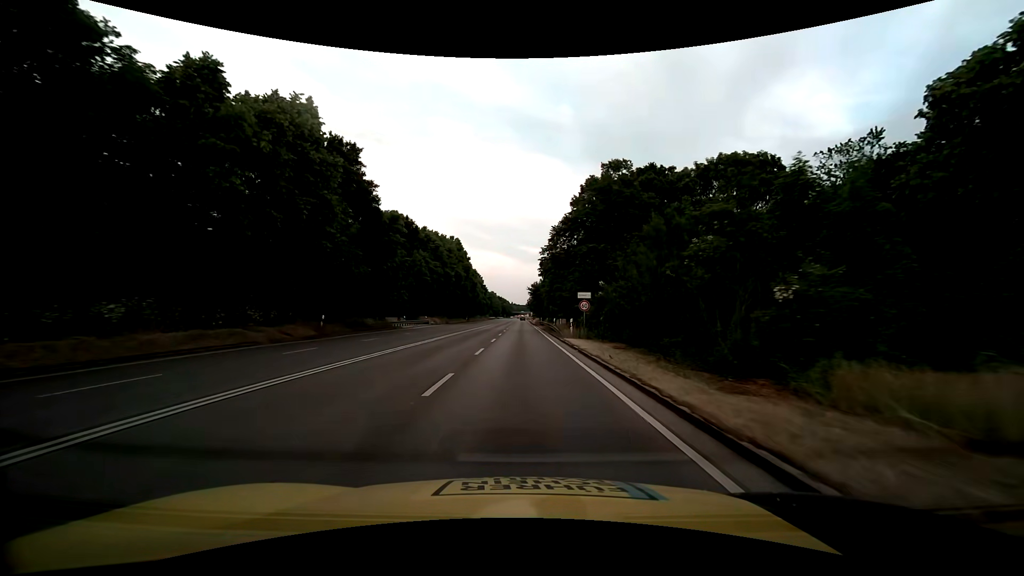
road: trunk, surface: asphalt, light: Day
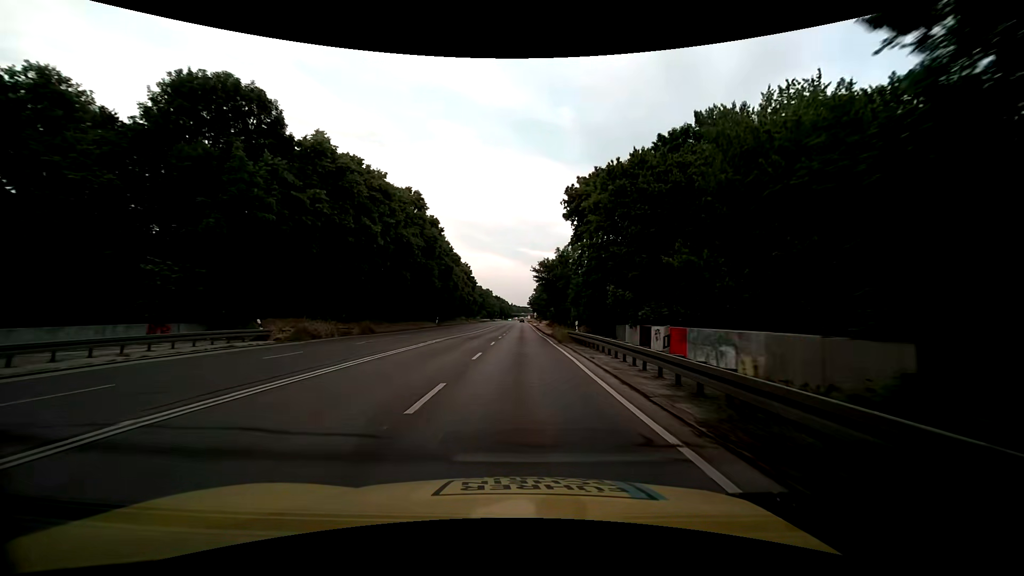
(-0.1, +47.3) m; 0°
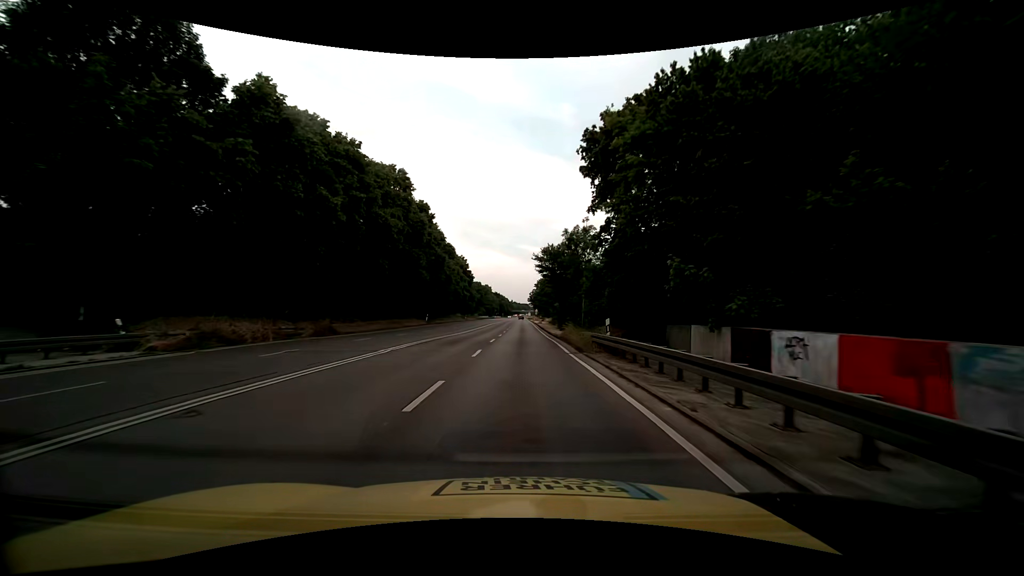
(0.0, +9.5) m; 0°
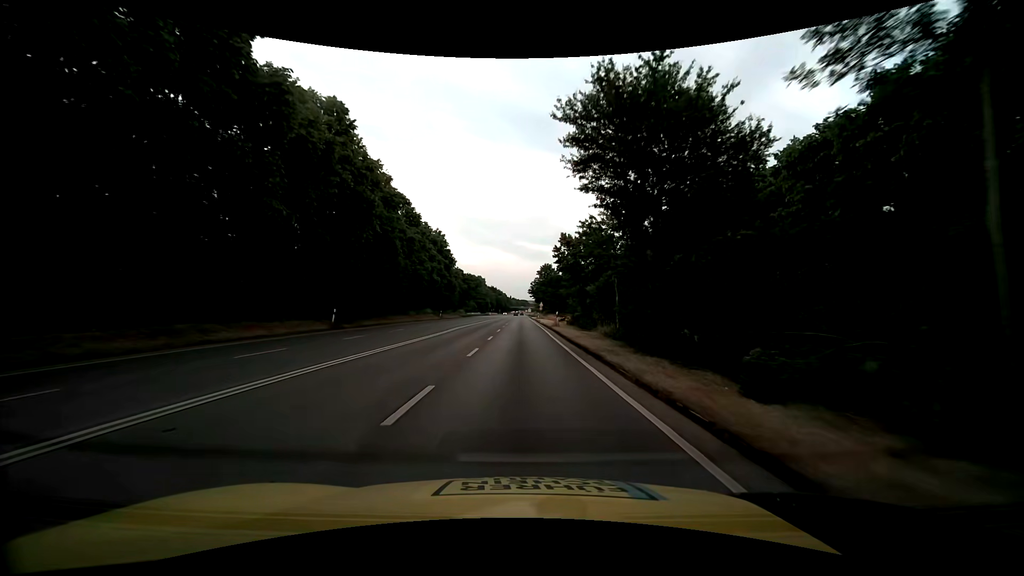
(-0.1, +37.8) m; 0°
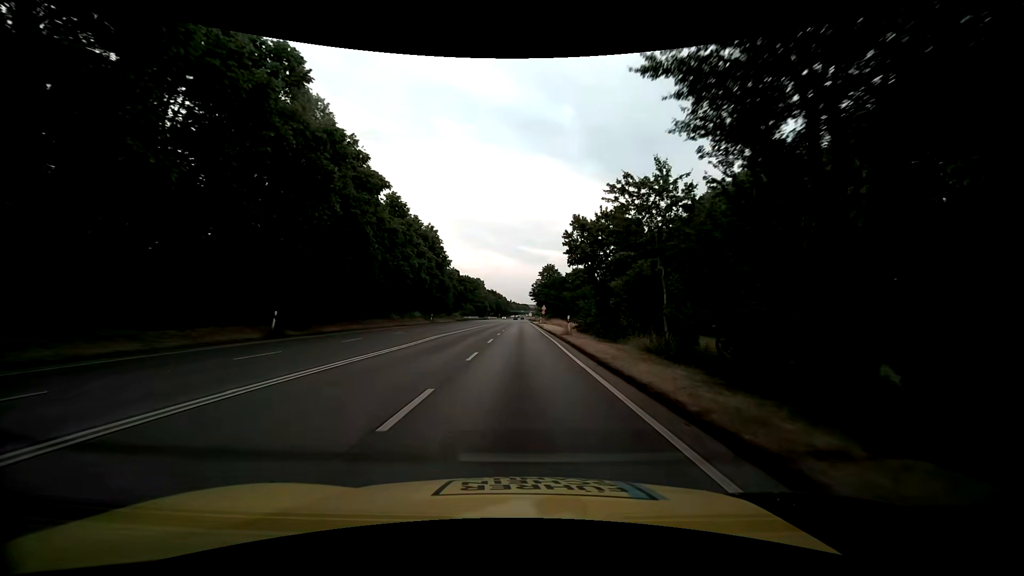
(0.0, +9.5) m; 0°
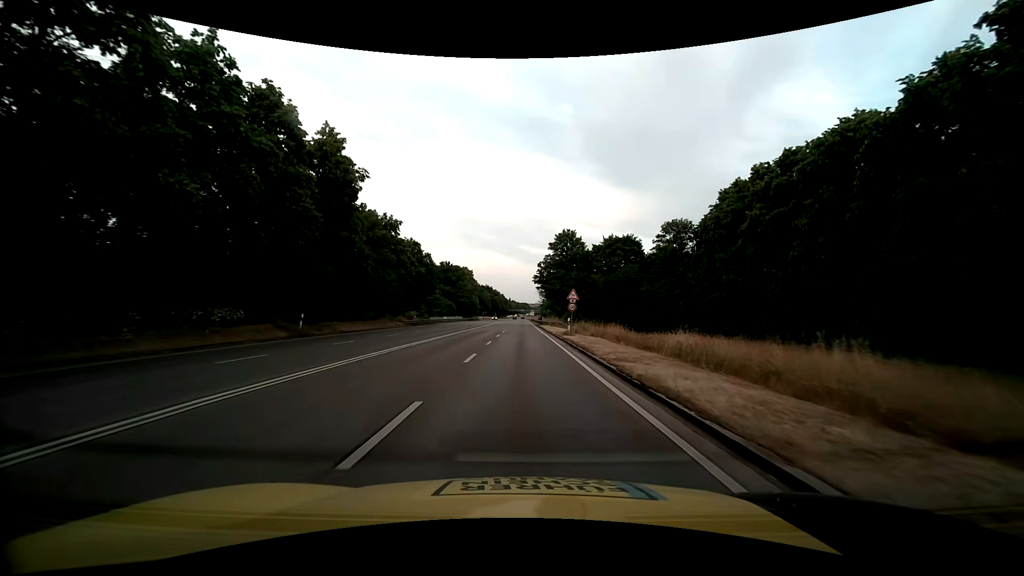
(-0.2, +47.2) m; 0°
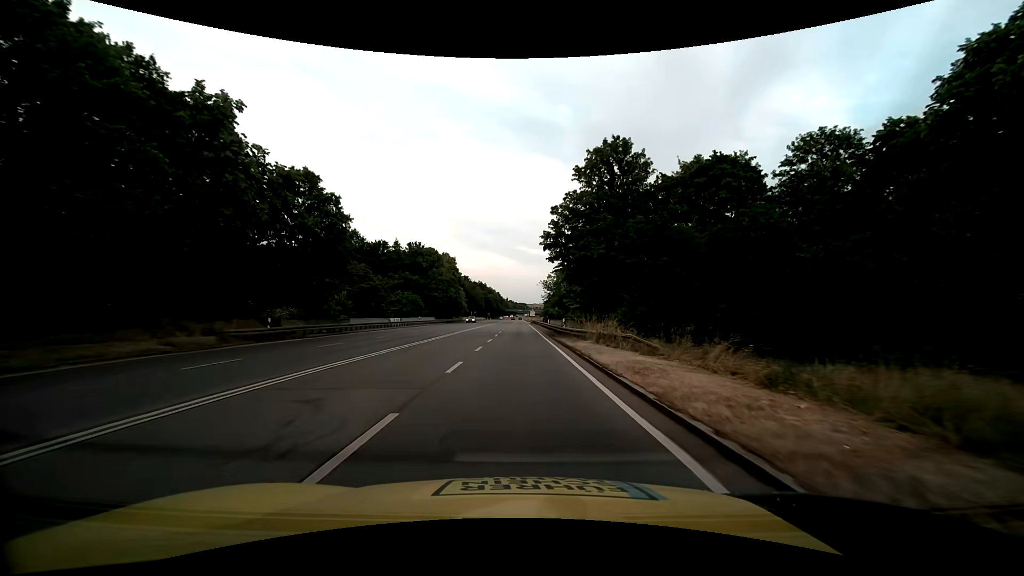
(+0.2, +37.7) m; 0°
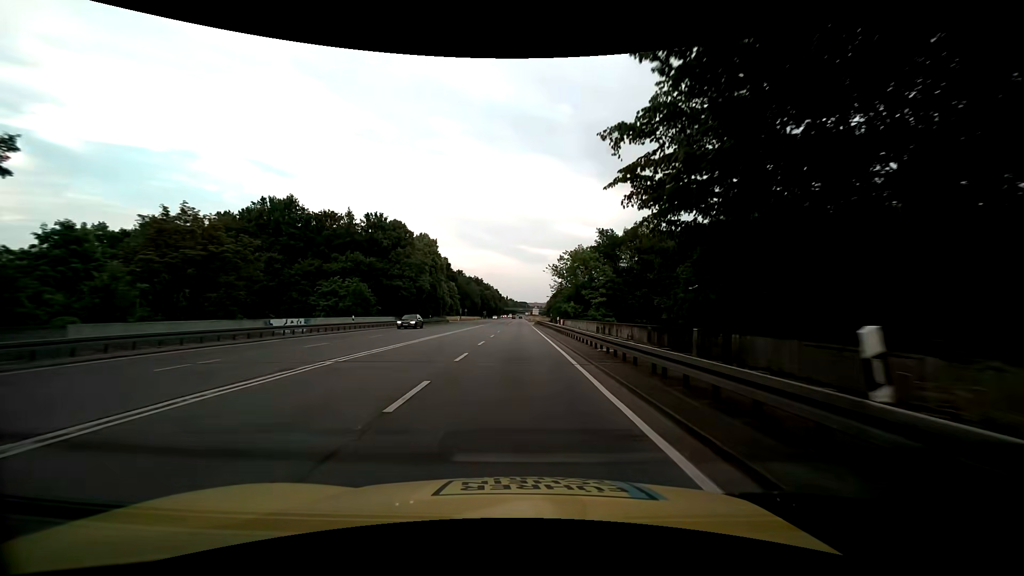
(0.0, +28.2) m; 0°
(0, +10) (0, +20) (0, +30) (0, +40) (0, +50) (-1, +60) (-1, +70) (-1, +80) (-1, +90) (-1, +100) m
